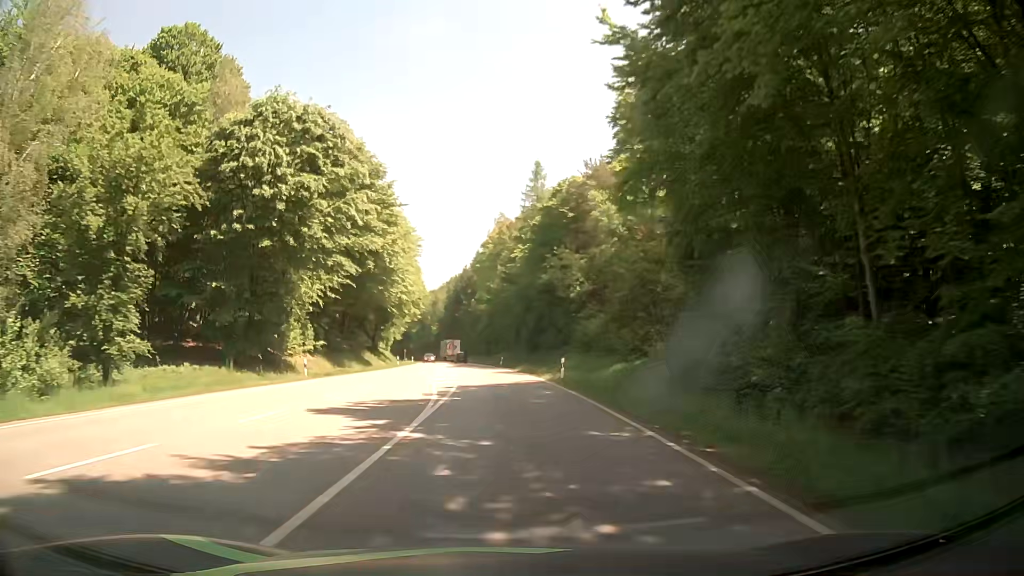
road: secondary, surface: asphalt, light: Day
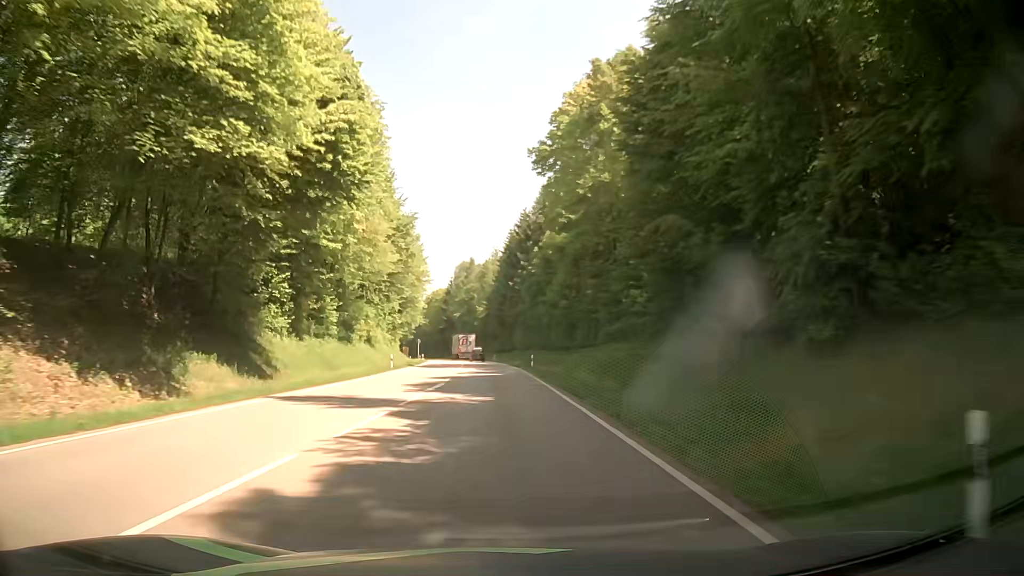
(-3.2, +68.9) m; -5°
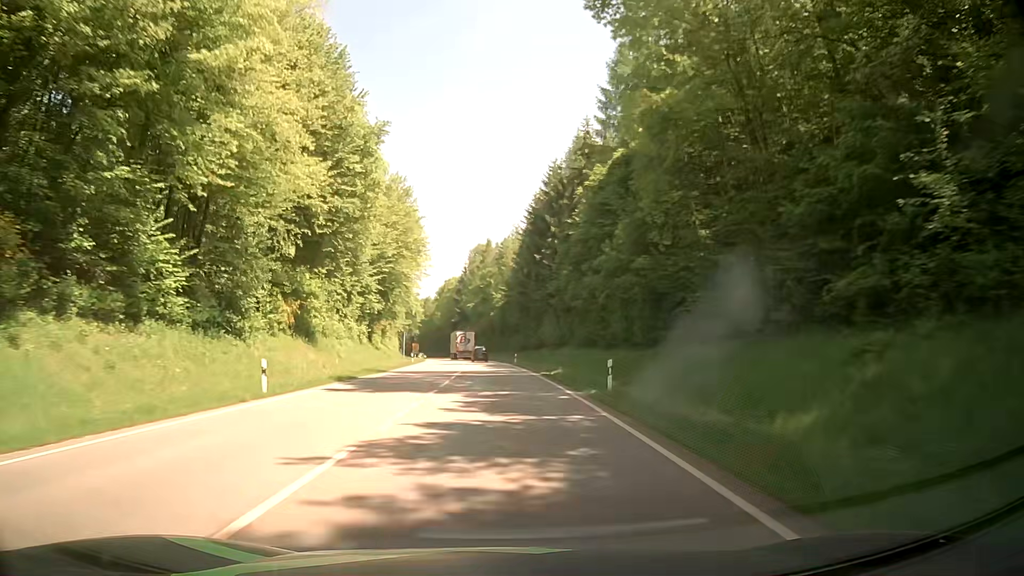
(-0.5, +29.6) m; -2°
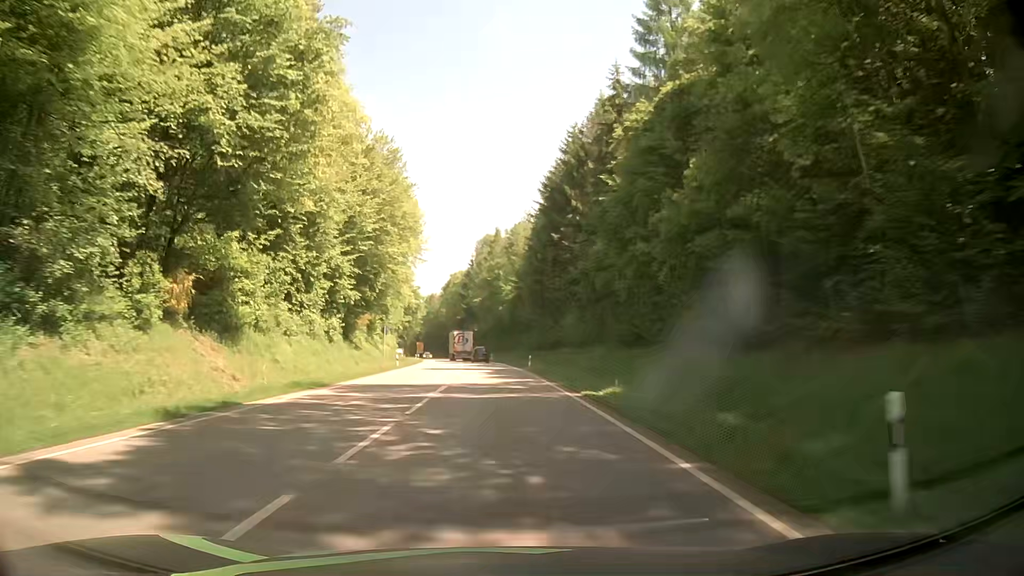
(-0.1, +14.9) m; -1°
